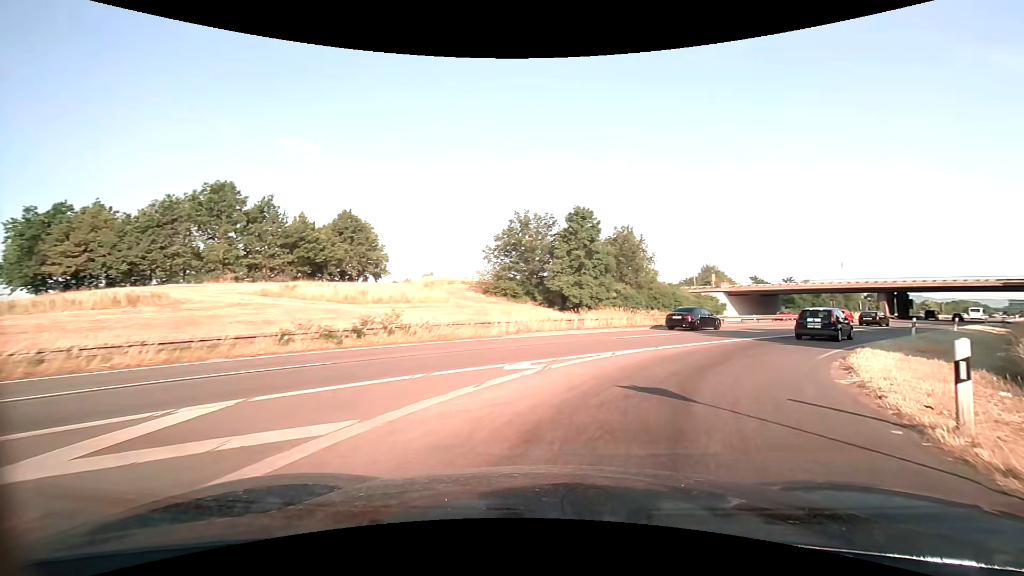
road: trunk_link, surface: asphalt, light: Day
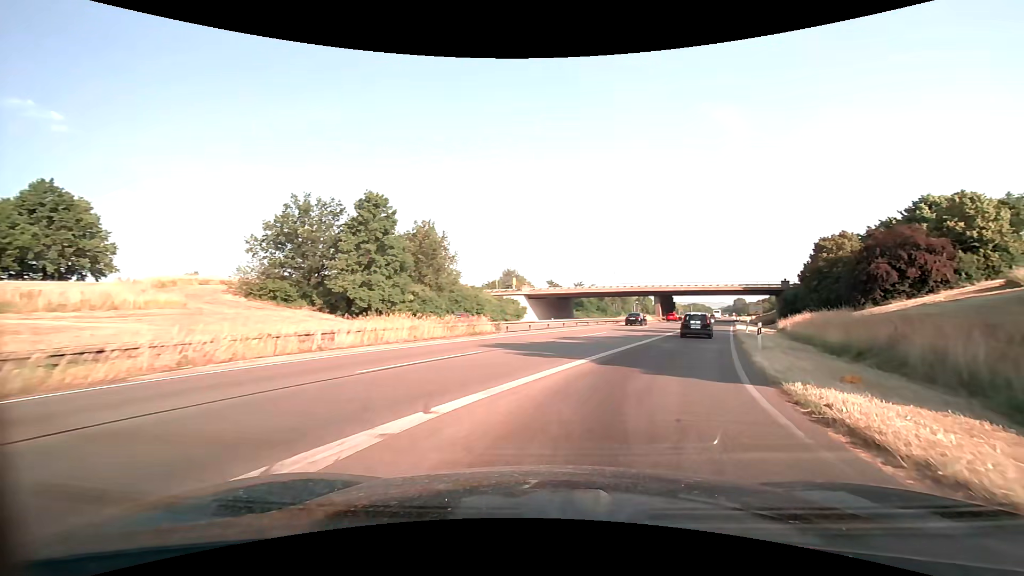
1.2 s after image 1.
(+2.0, +10.1) m; +22°
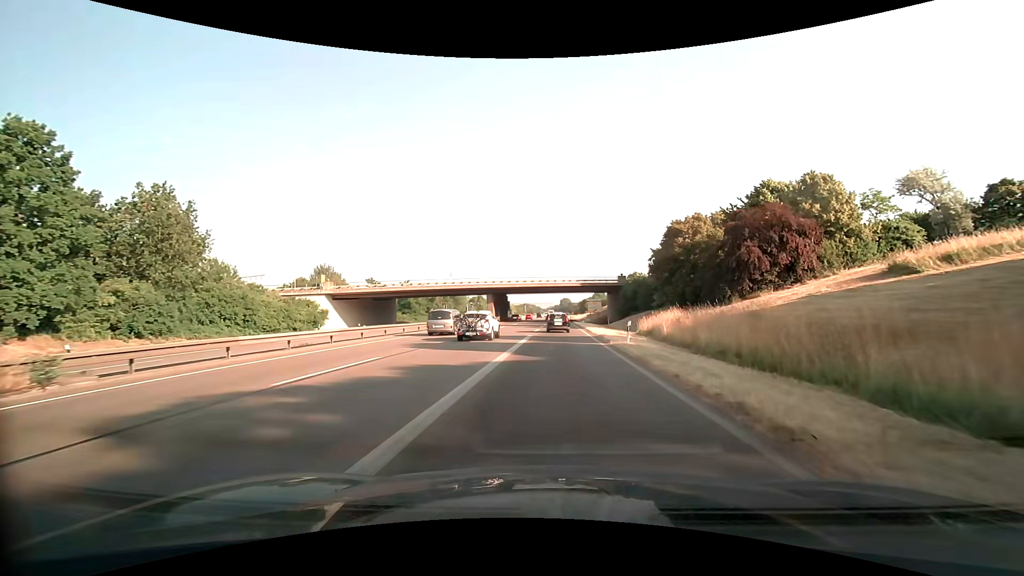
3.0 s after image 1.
(+3.6, +17.8) m; +18°
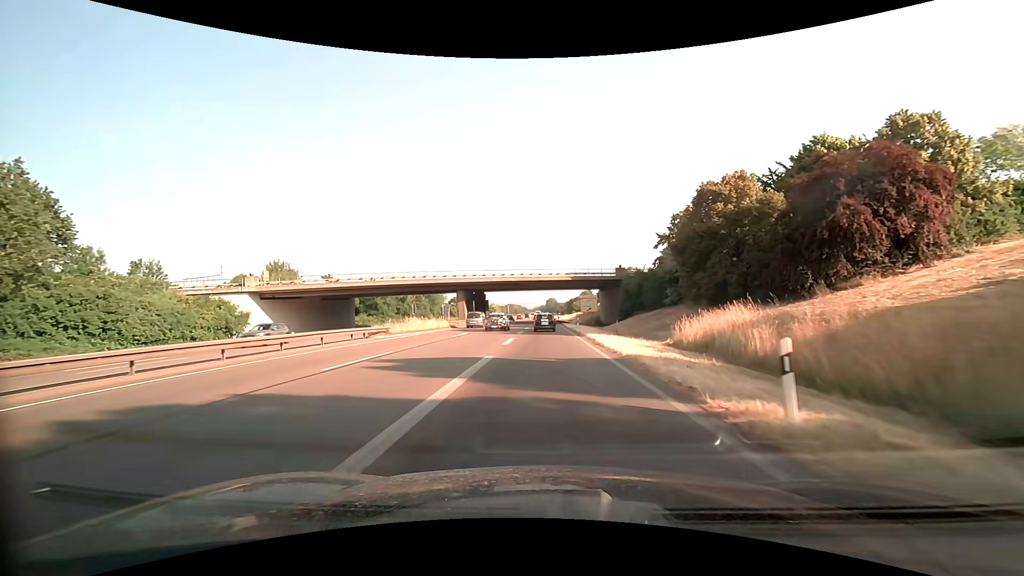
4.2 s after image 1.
(+0.4, +15.7) m; +2°
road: trunk
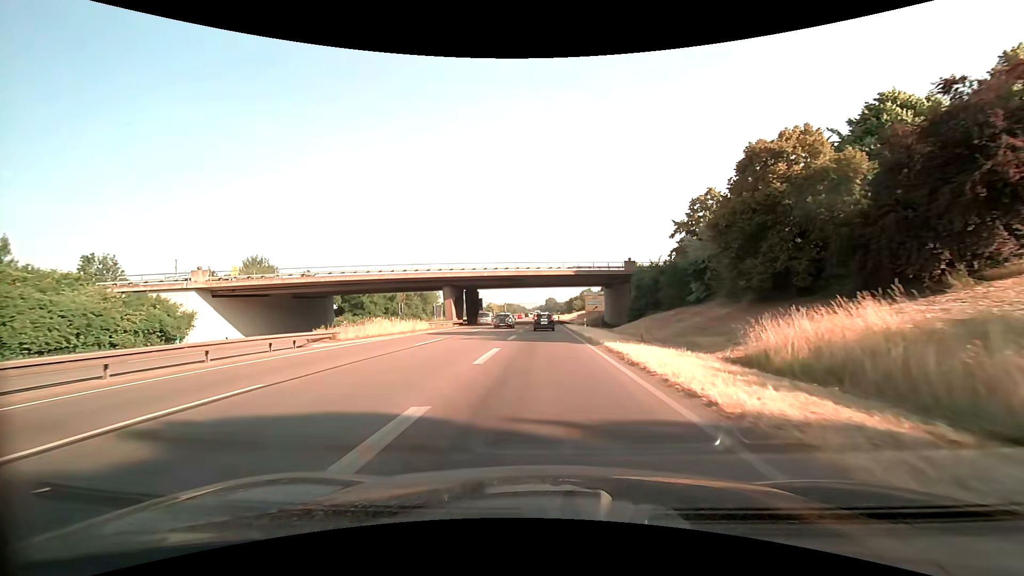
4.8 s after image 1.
(0.0, +9.0) m; 0°
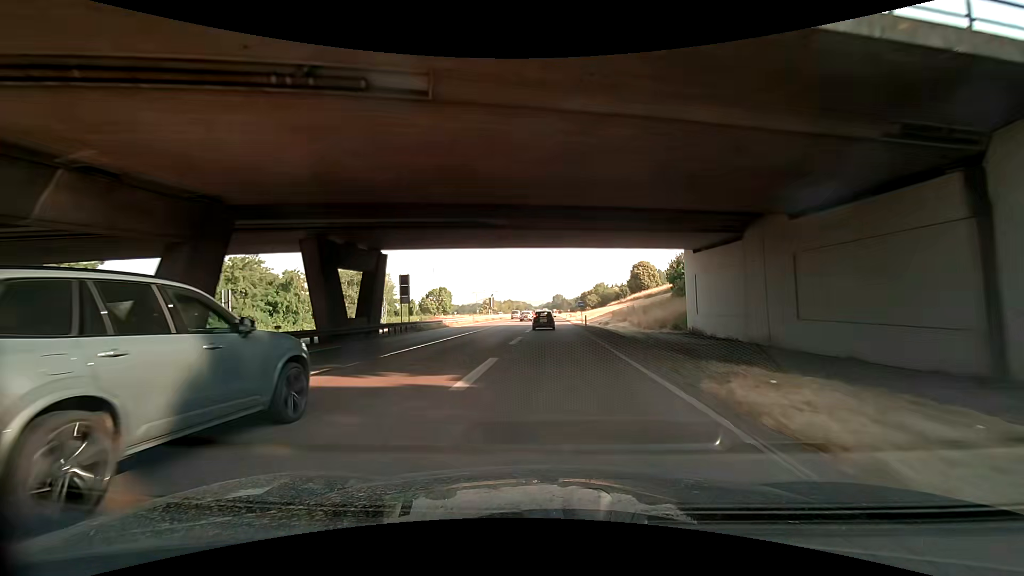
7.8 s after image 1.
(-0.3, +53.7) m; -1°
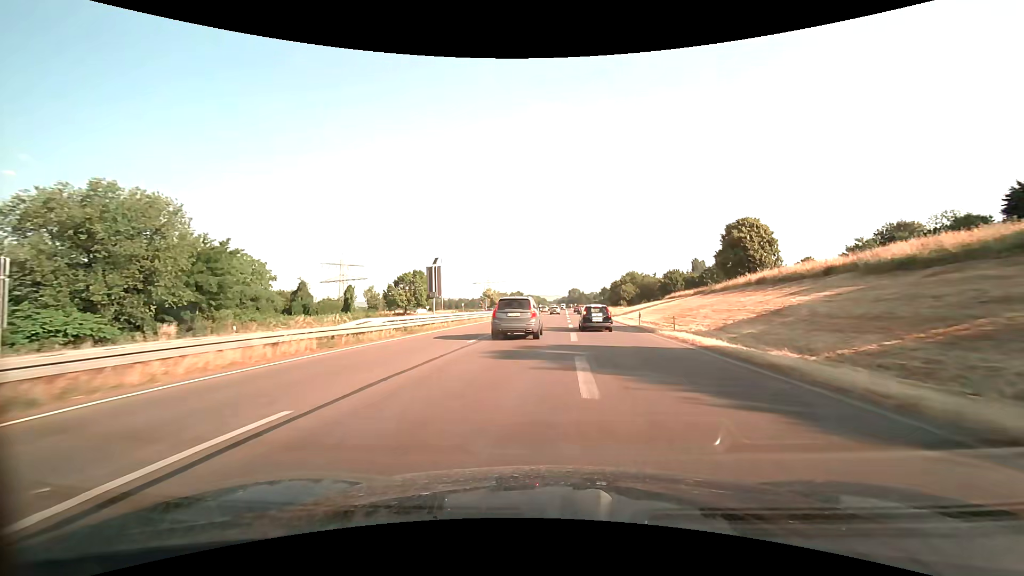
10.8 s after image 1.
(-1.1, +61.2) m; -2°
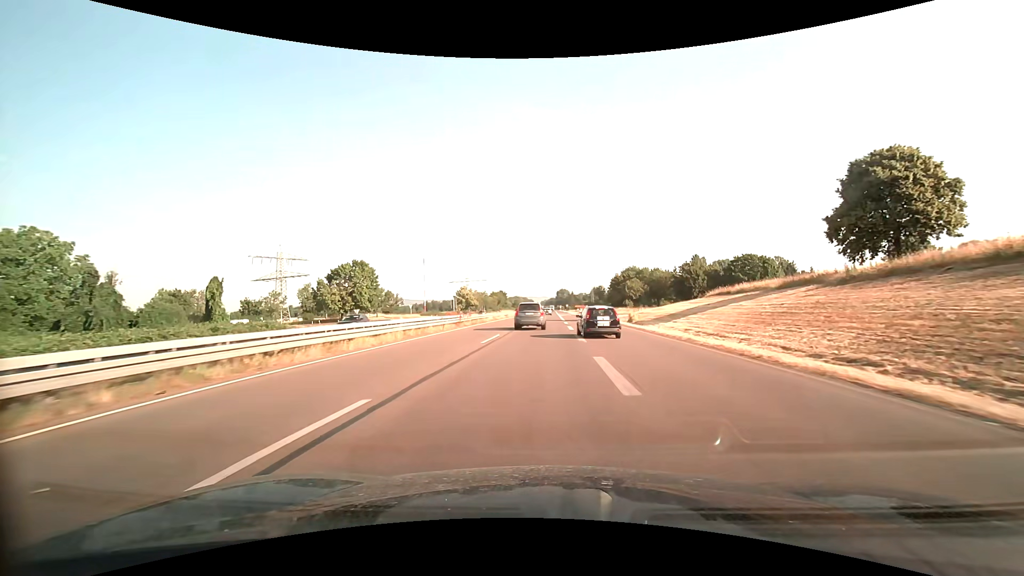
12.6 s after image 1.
(+0.6, +35.6) m; +2°
(0, +10) (0, +20) (0, +30) (0, +40) (0, +50) (0, +60) (0, +70) (0, +80) (+1, +90) (+1, +100) m
